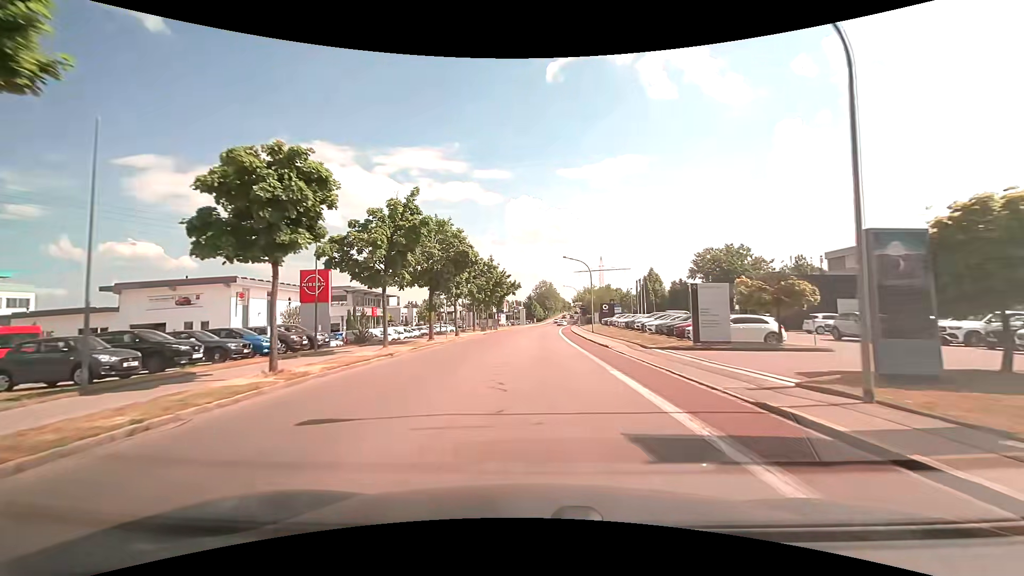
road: tertiary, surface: asphalt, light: Day
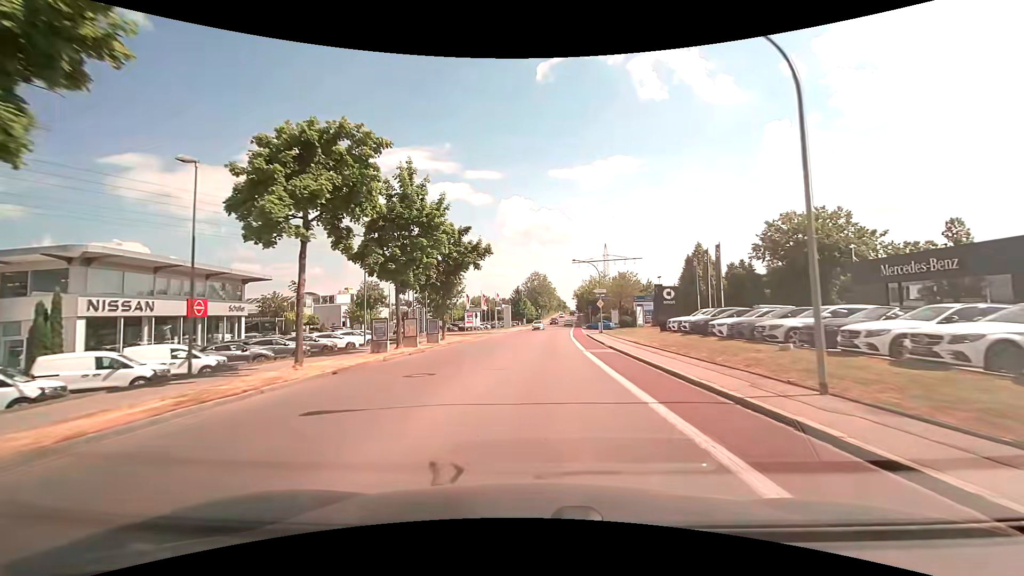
(+0.3, +38.2) m; +1°
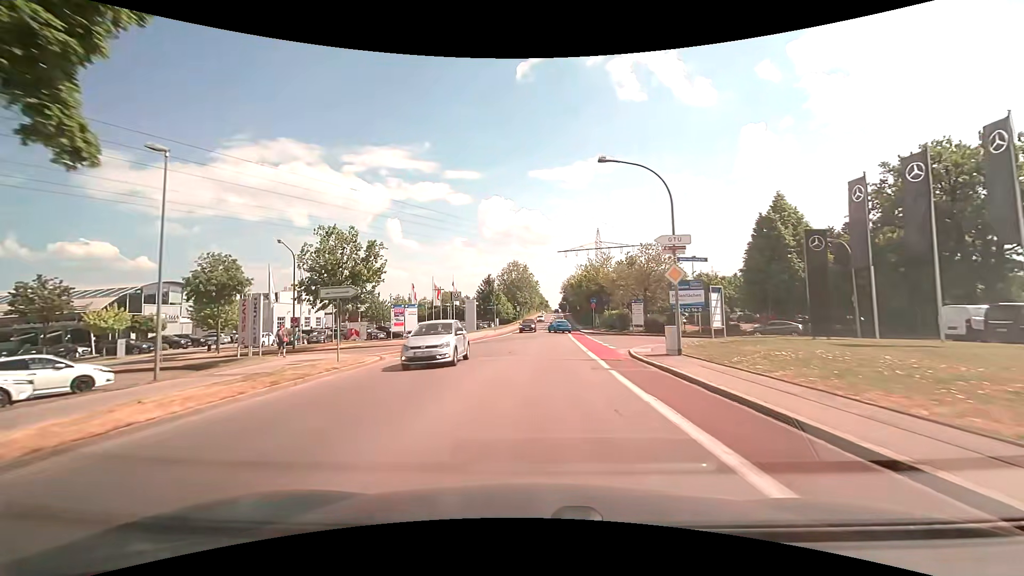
(+0.6, +30.7) m; +2°
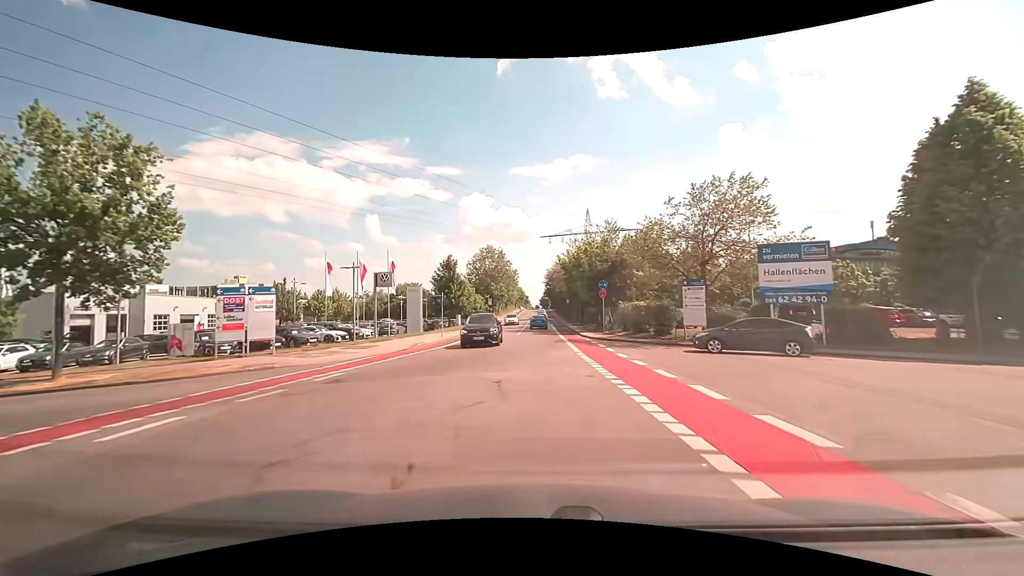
(+0.4, +22.6) m; +2°
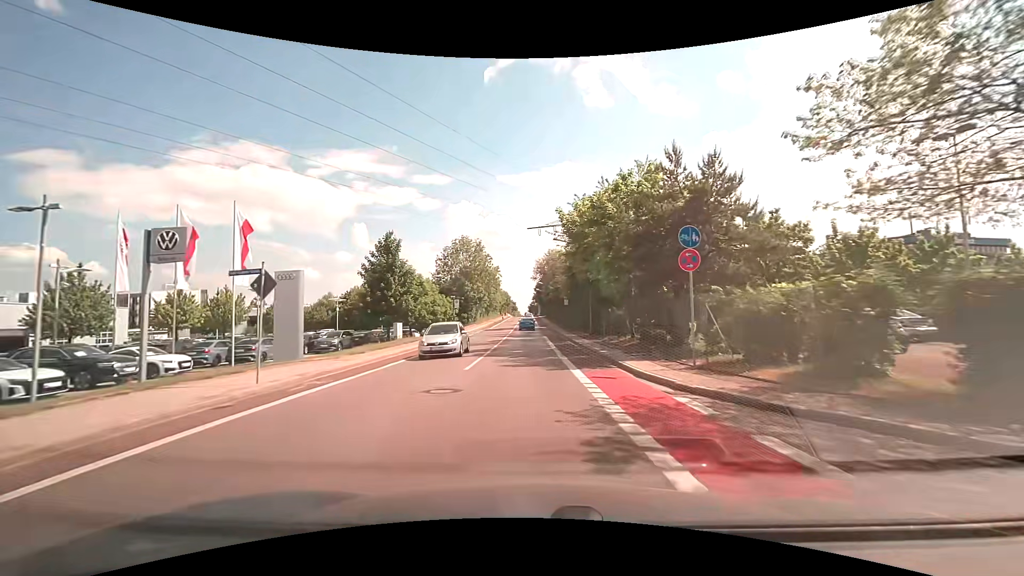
(+0.4, +22.1) m; +1°
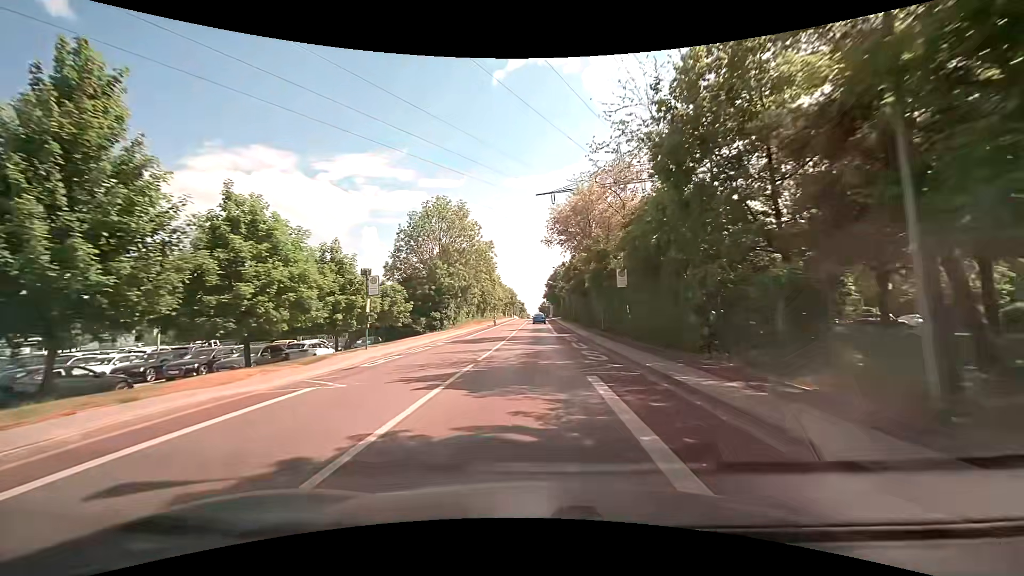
(0.0, +30.4) m; -1°
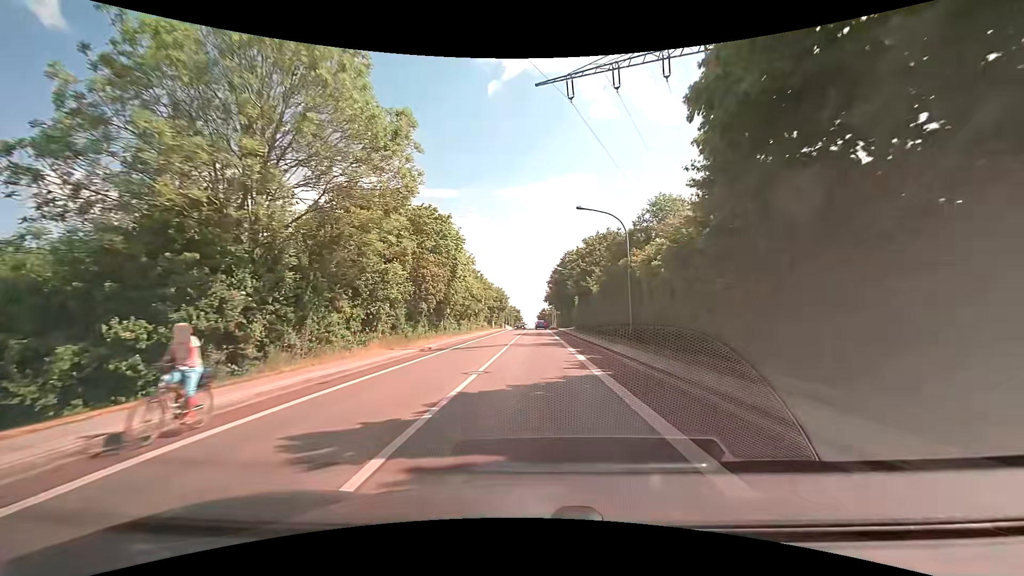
(-0.1, +38.4) m; +1°
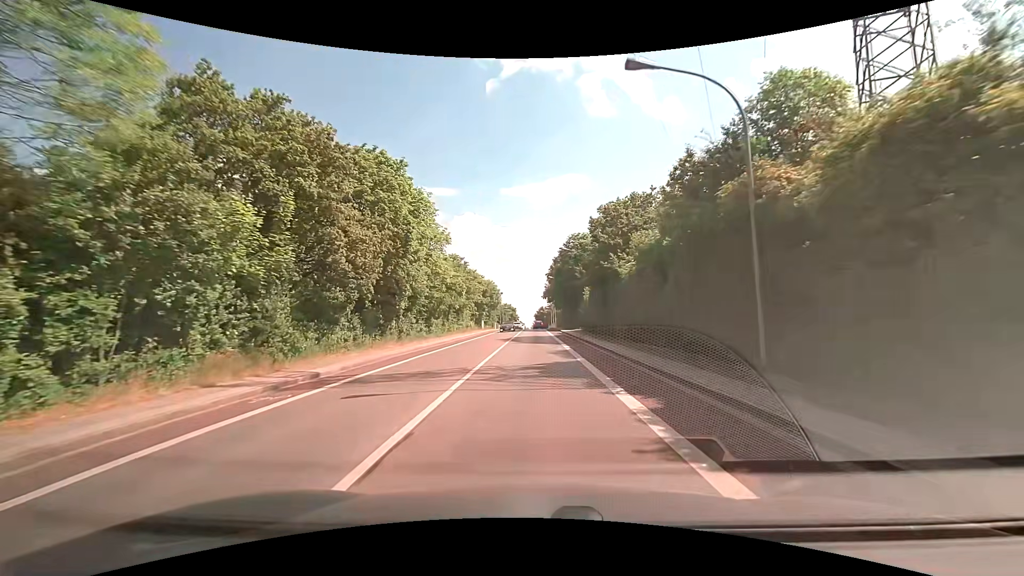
(-0.1, +15.0) m; 0°
(0, +10) (0, +20) (0, +30) (0, +40) (0, +50) (0, +60) (0, +70) (0, +80) (0, +90) (0, +100) m
